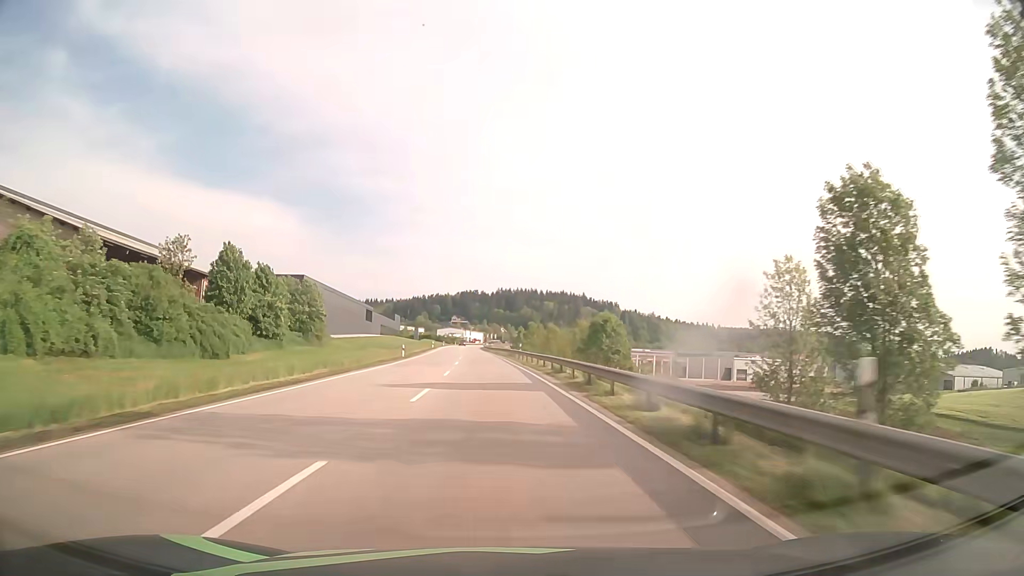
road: primary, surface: asphalt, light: Day
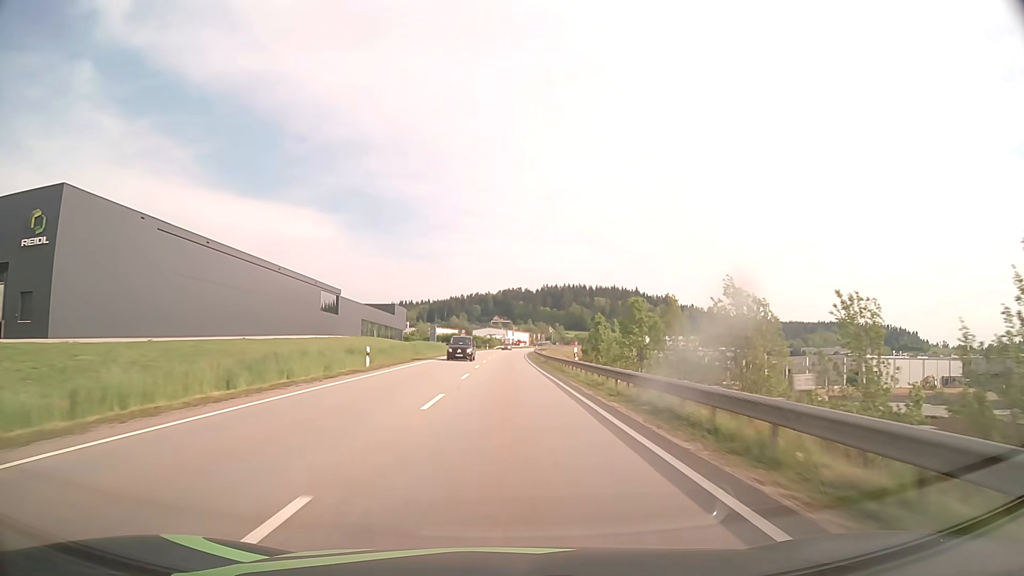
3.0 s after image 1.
(-3.3, +78.2) m; -4°
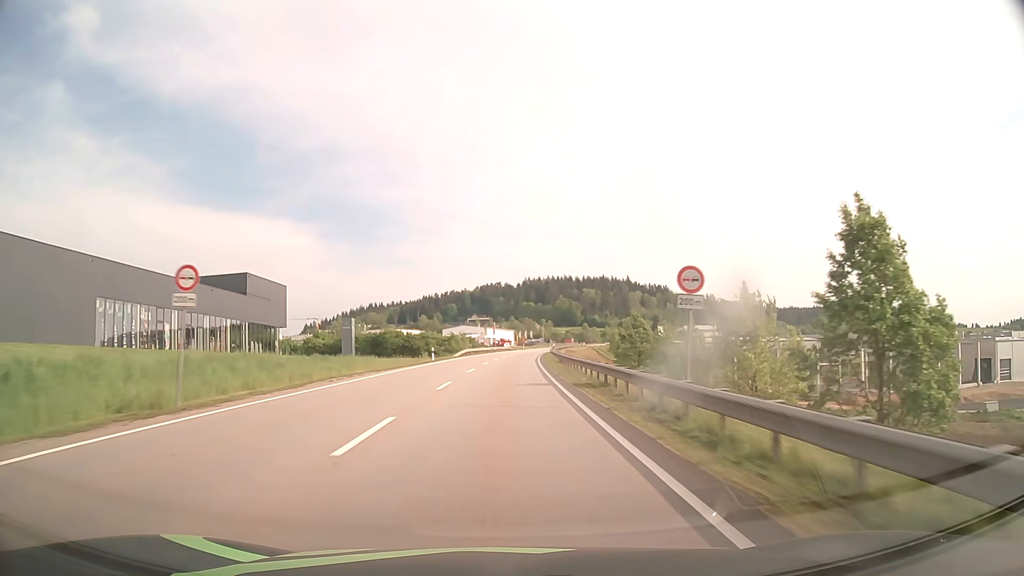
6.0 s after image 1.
(+0.7, +77.9) m; +2°
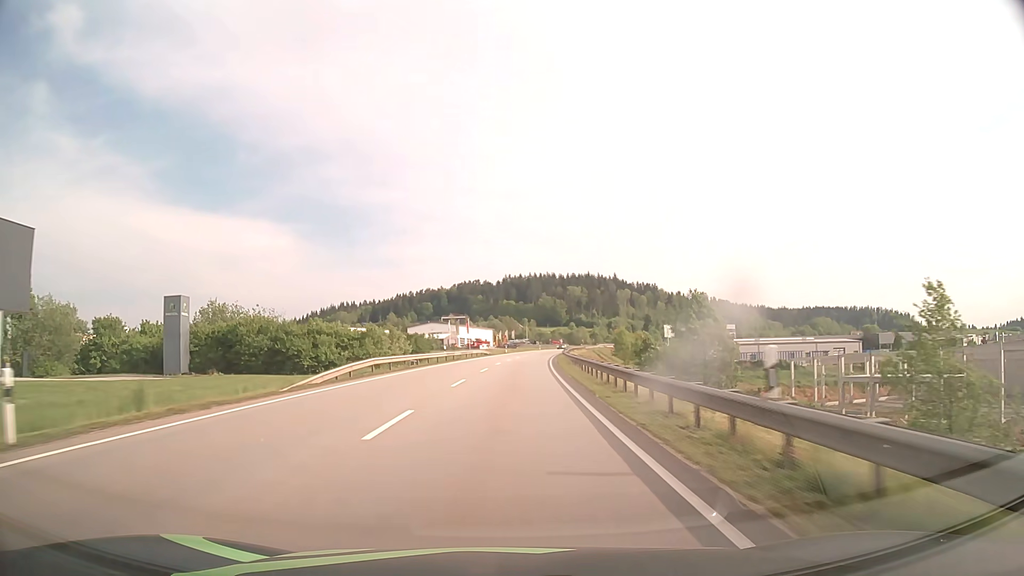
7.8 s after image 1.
(+0.7, +46.6) m; +2°
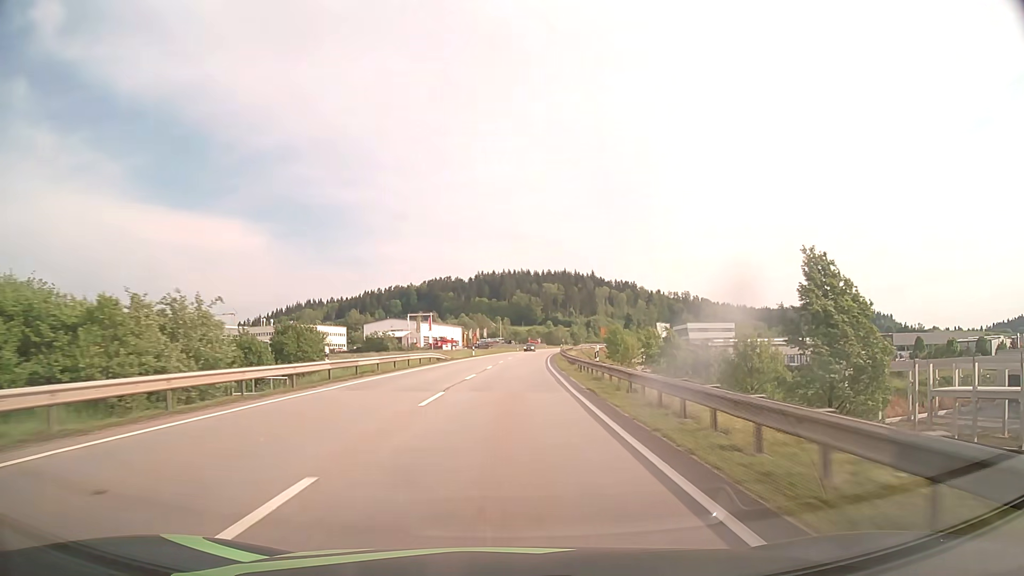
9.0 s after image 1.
(+0.6, +31.0) m; +2°
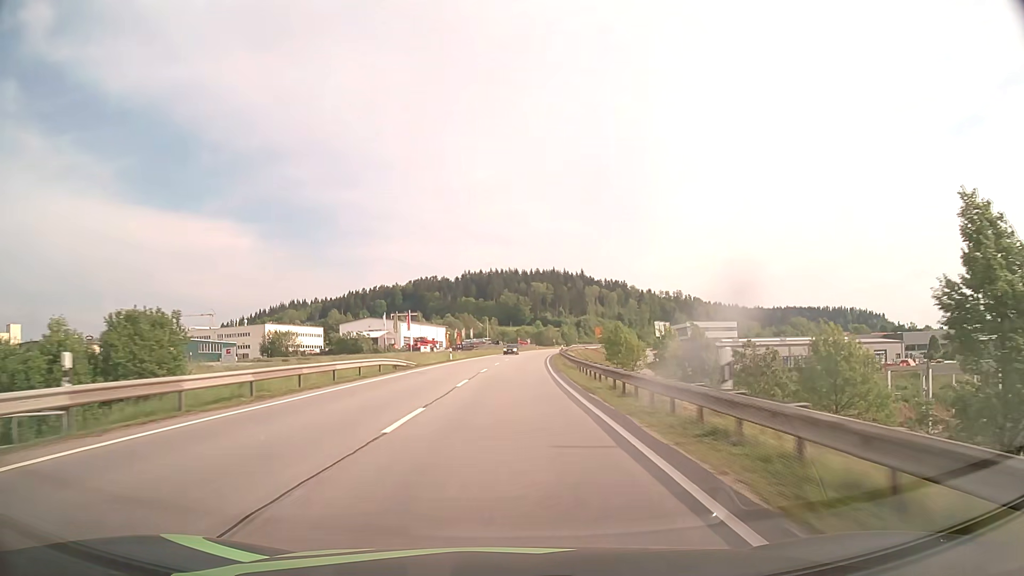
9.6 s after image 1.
(+0.2, +15.5) m; +1°
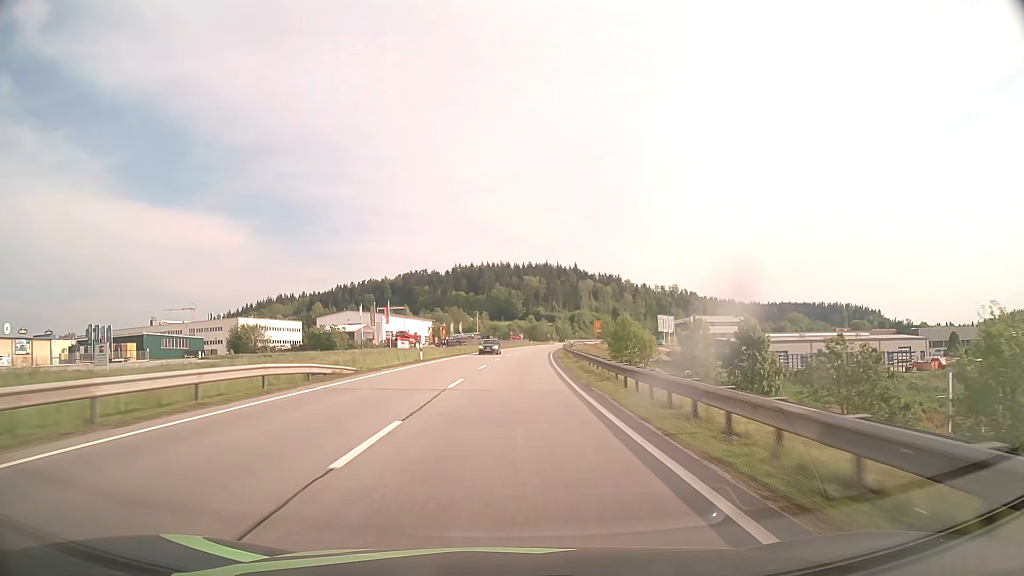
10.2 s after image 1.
(+0.1, +15.4) m; +1°
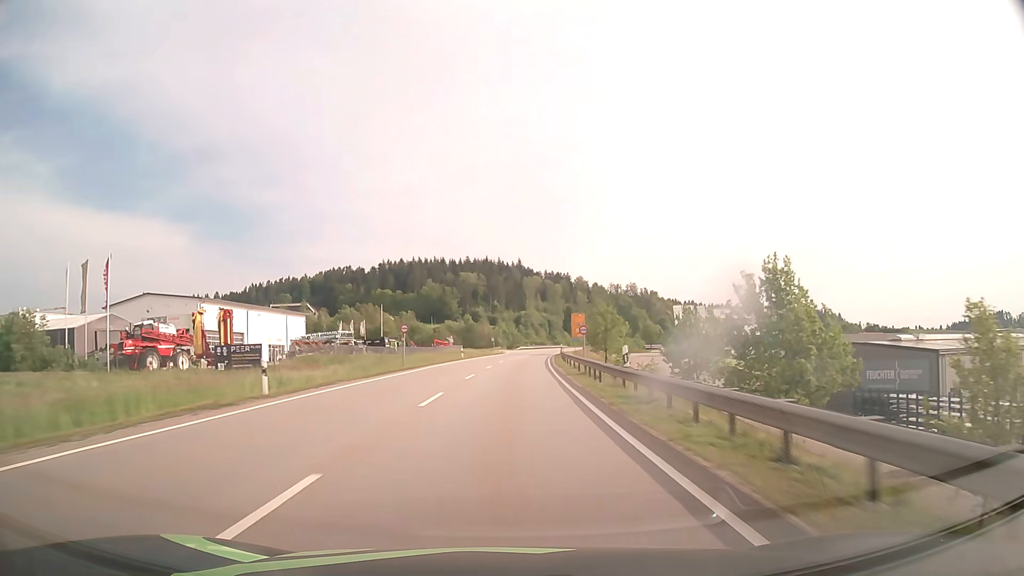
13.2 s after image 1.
(+3.5, +76.7) m; +5°
(0, +10) (0, +20) (0, +30) (+1, +40) (+1, +50) (+2, +60) (+2, +70) (+3, +80) (+4, +90) (+5, +100) m
